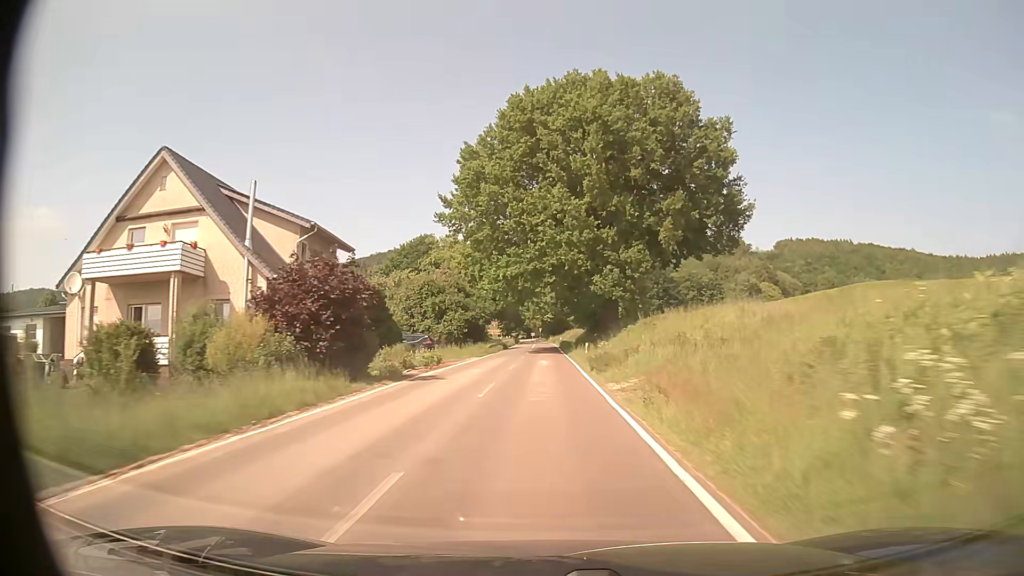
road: secondary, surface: asphalt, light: Day
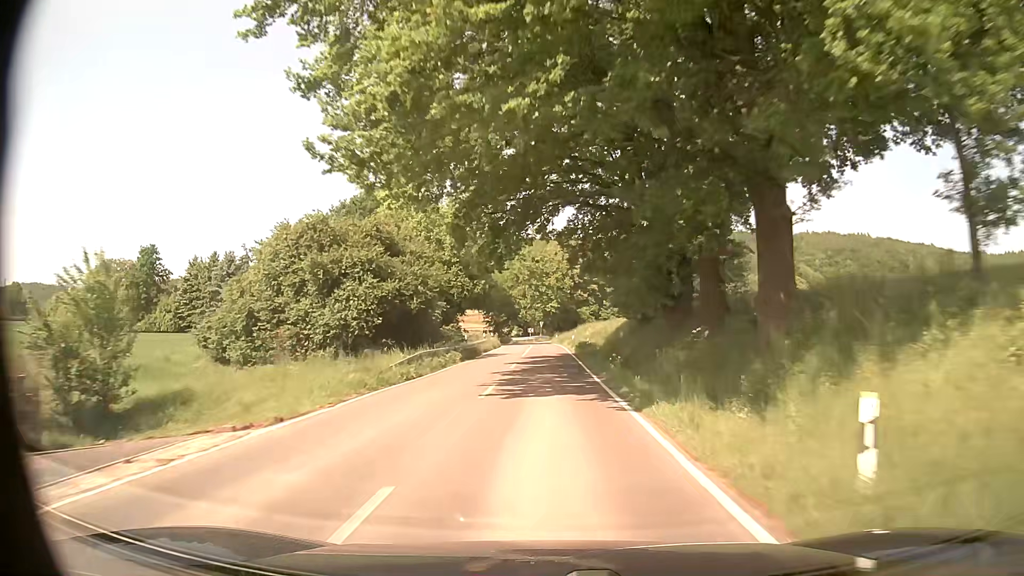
(-0.1, +36.3) m; 0°
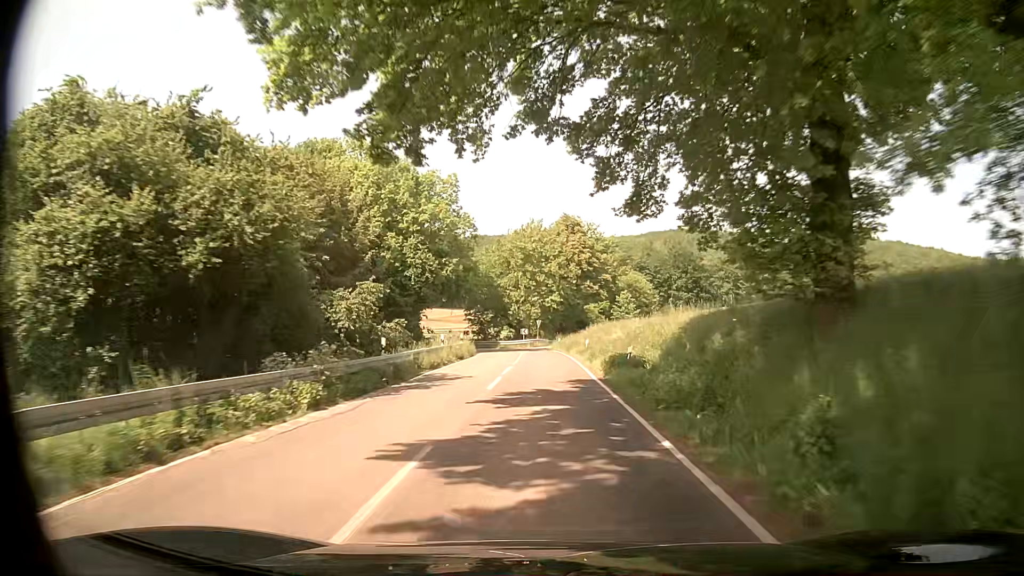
(+0.1, +21.7) m; 0°
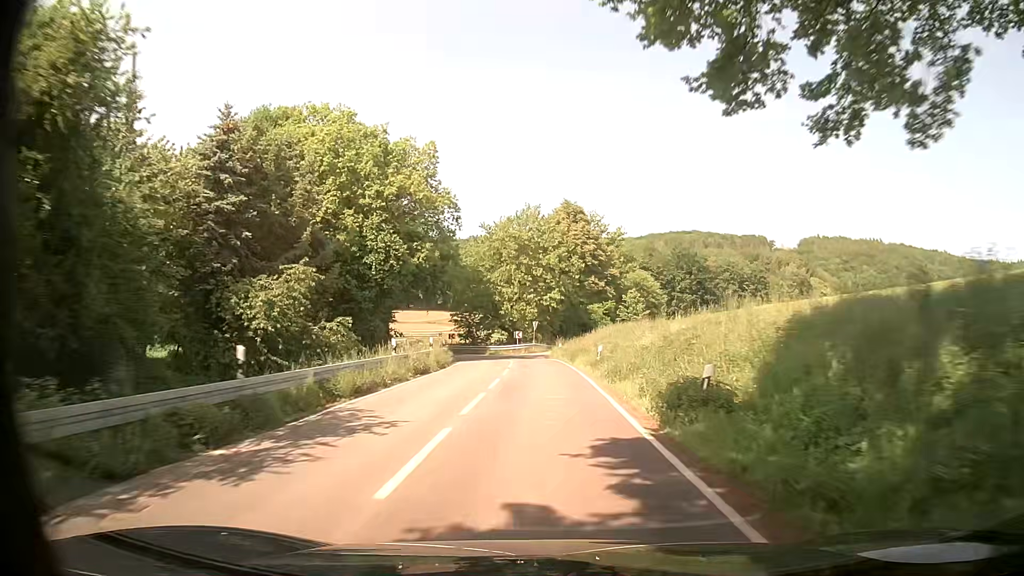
(+0.1, +10.3) m; 0°
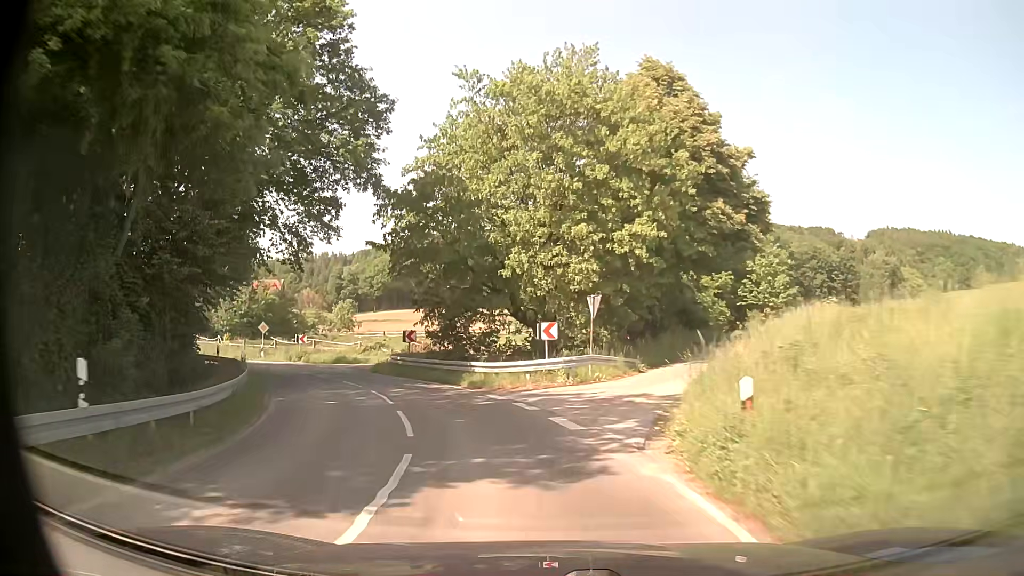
(-0.2, +36.4) m; -4°
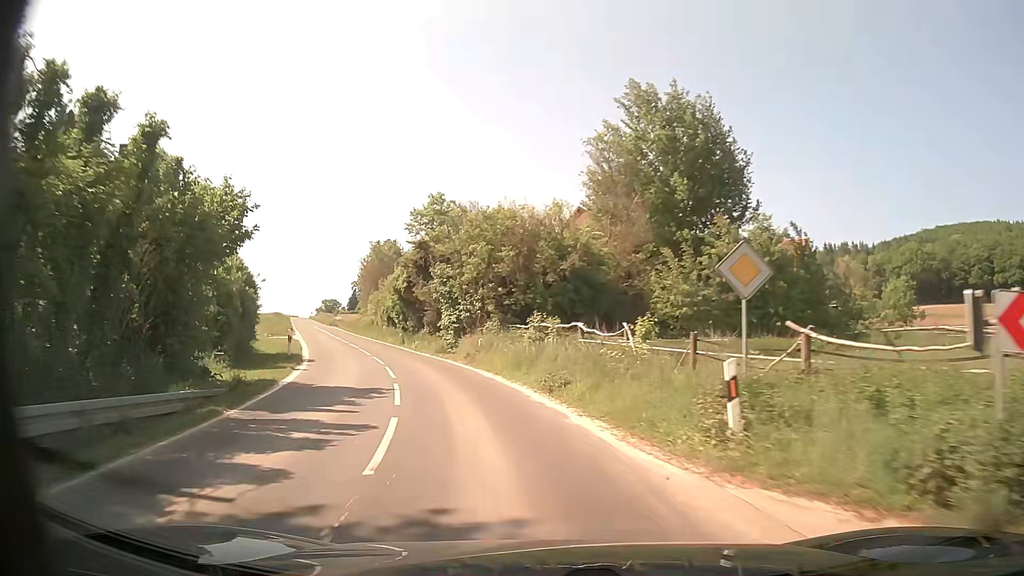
(-13.9, +36.5) m; -44°
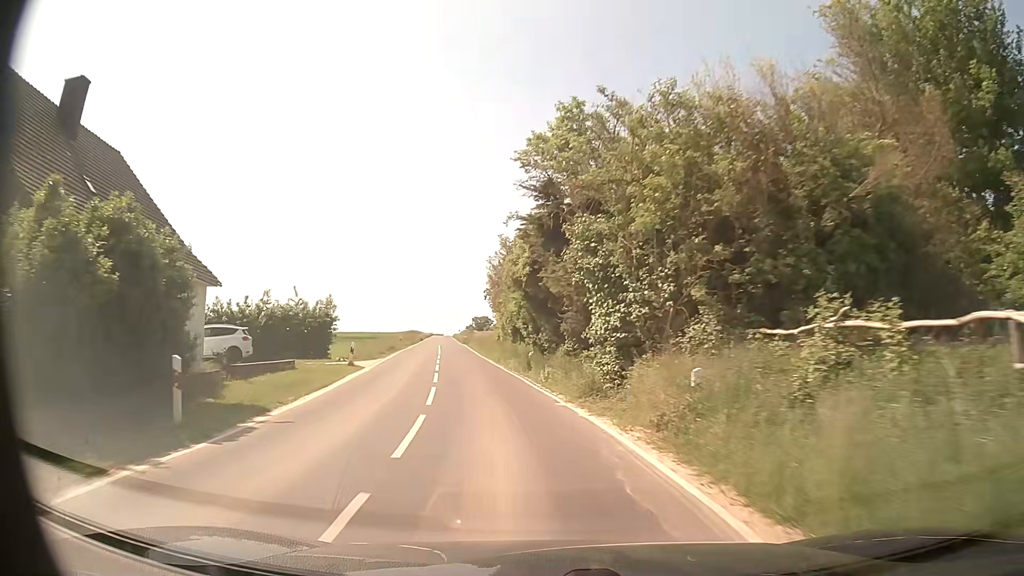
(-1.9, +16.7) m; -13°
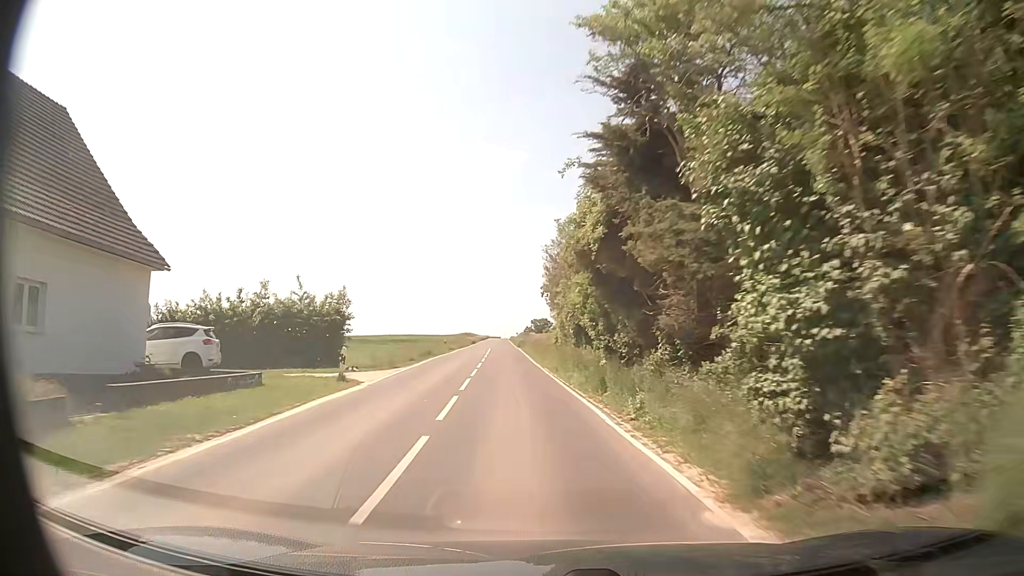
(-0.4, +8.8) m; -6°
(0, +10) (-1, +20) (-2, +30) (-2, +40) (-3, +50) (-4, +60) (-4, +70) (-5, +80) (-6, +90) (-7, +100) m
